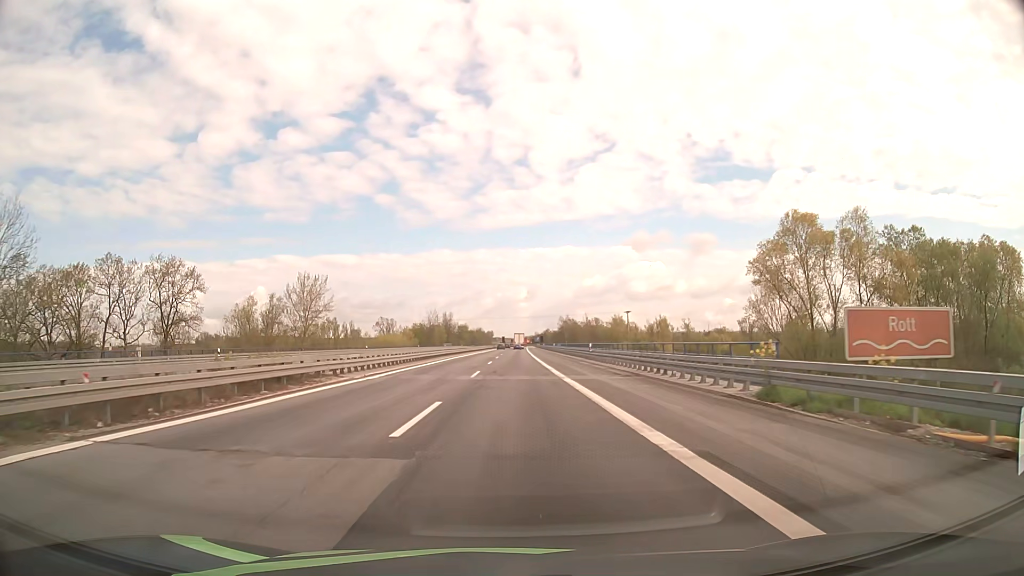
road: motorway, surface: asphalt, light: Day
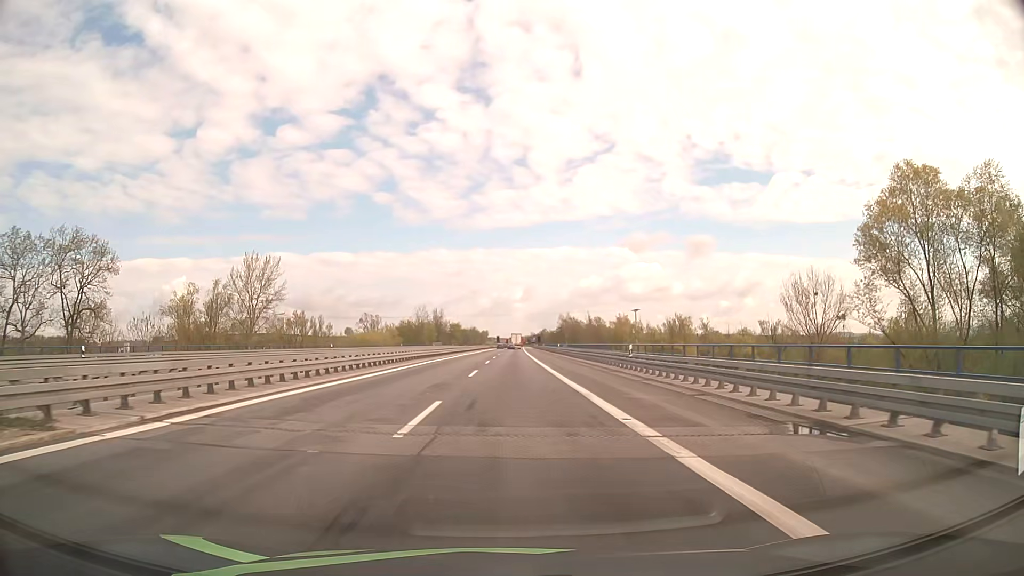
(+0.1, +18.1) m; 0°
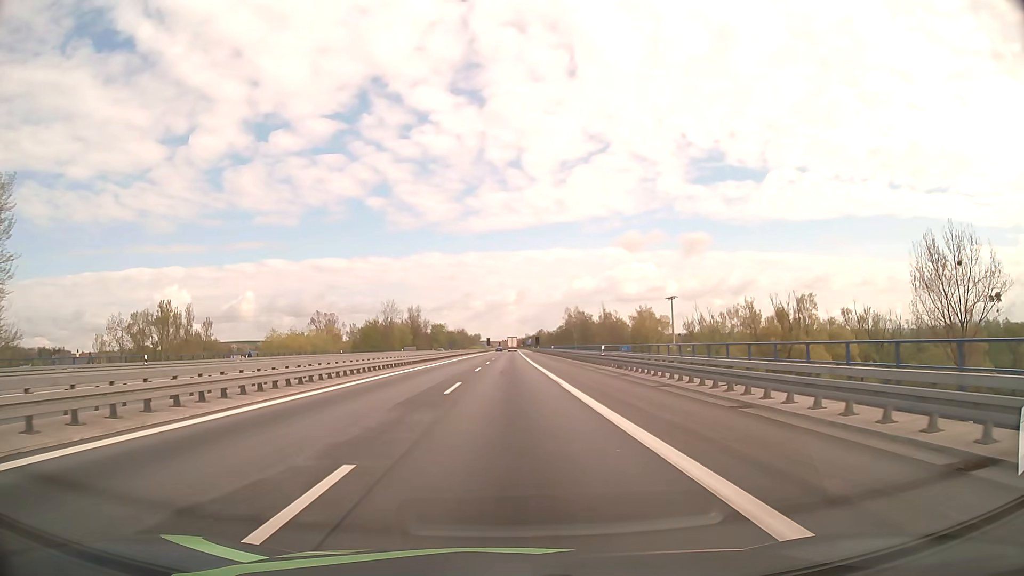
(+0.4, +44.3) m; +1°
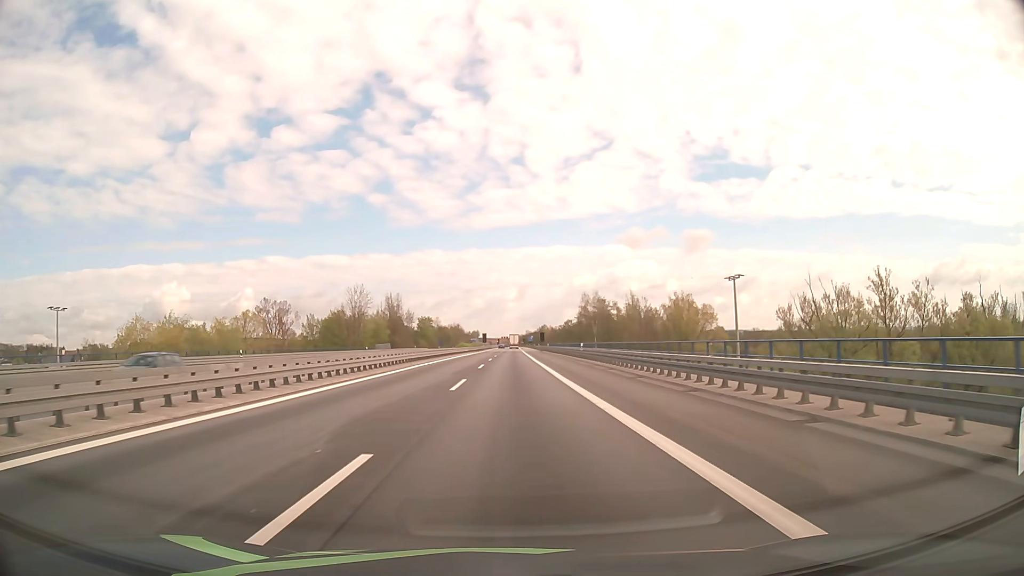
(0.0, +35.5) m; 0°
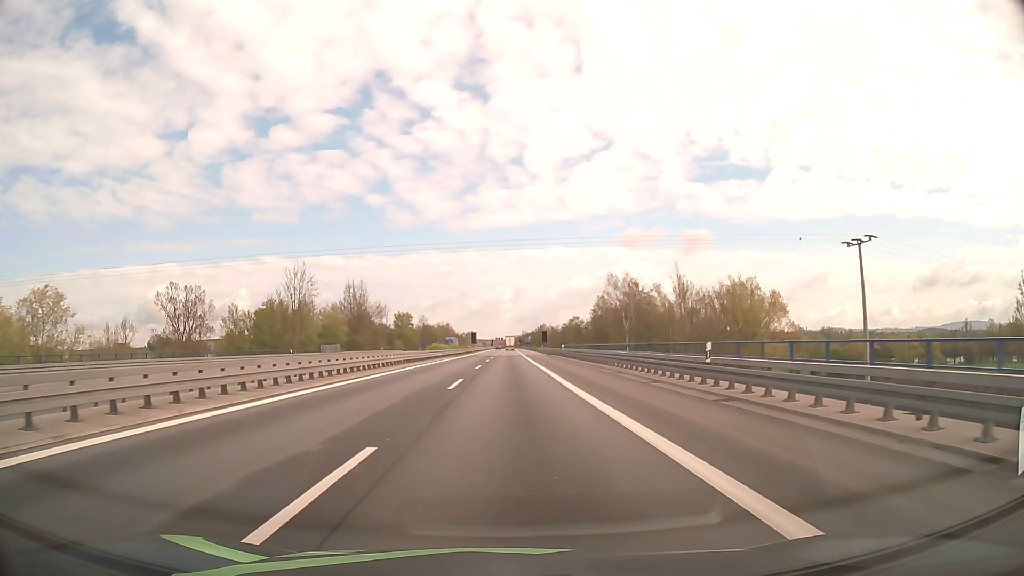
(+0.1, +35.6) m; 0°
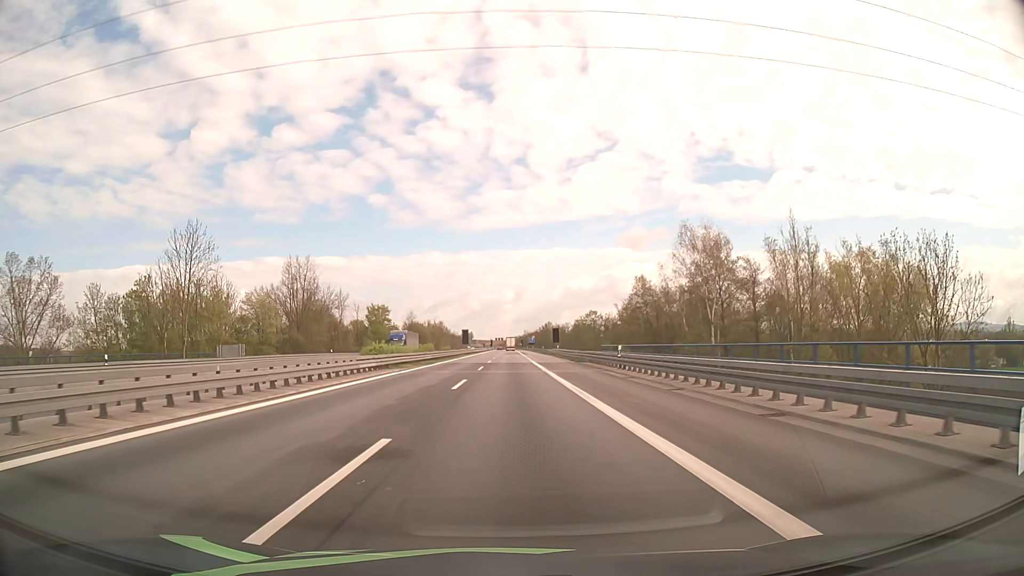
(0.0, +35.3) m; 0°
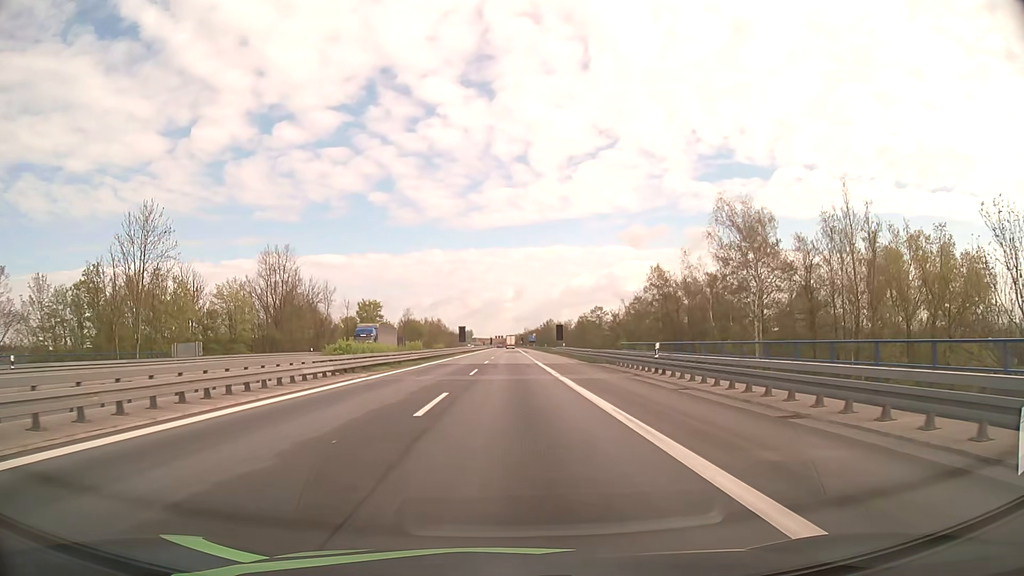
(0.0, +8.9) m; 0°
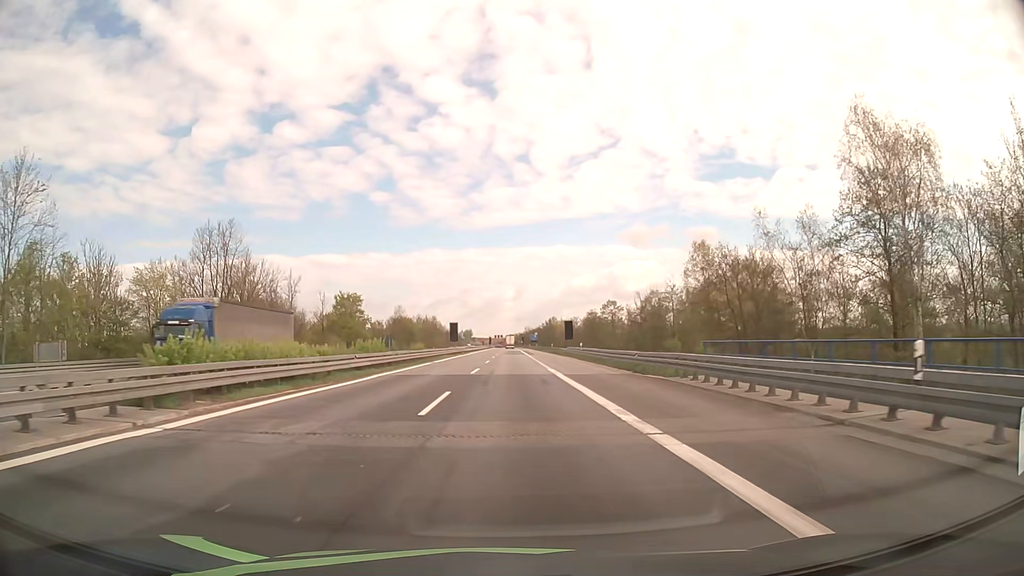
(0.0, +17.8) m; 0°
(0, +10) (0, +20) (0, +30) (0, +40) (0, +50) (0, +60) (0, +70) (0, +80) (0, +90) (0, +100) m
